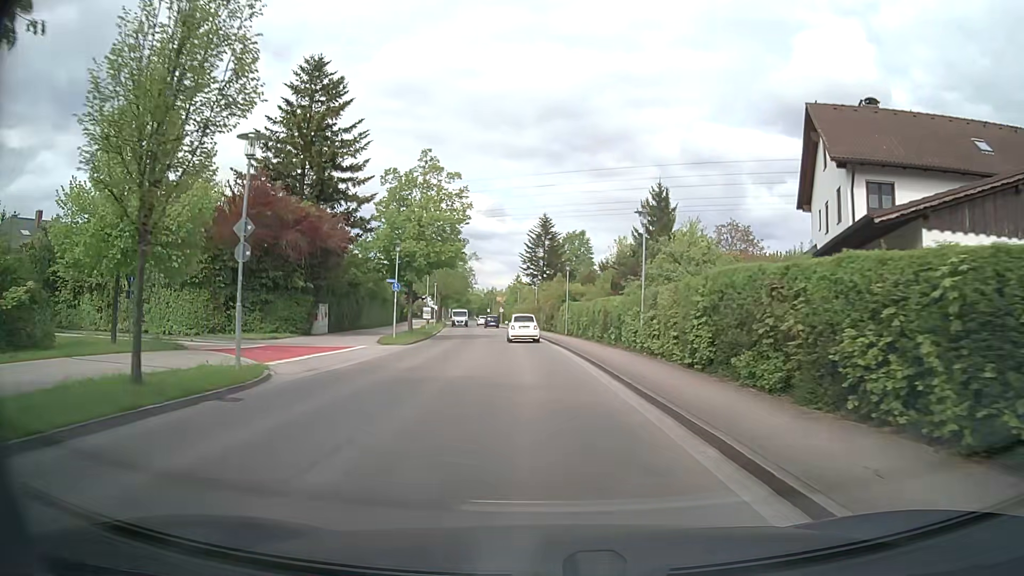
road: tertiary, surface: asphalt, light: Day
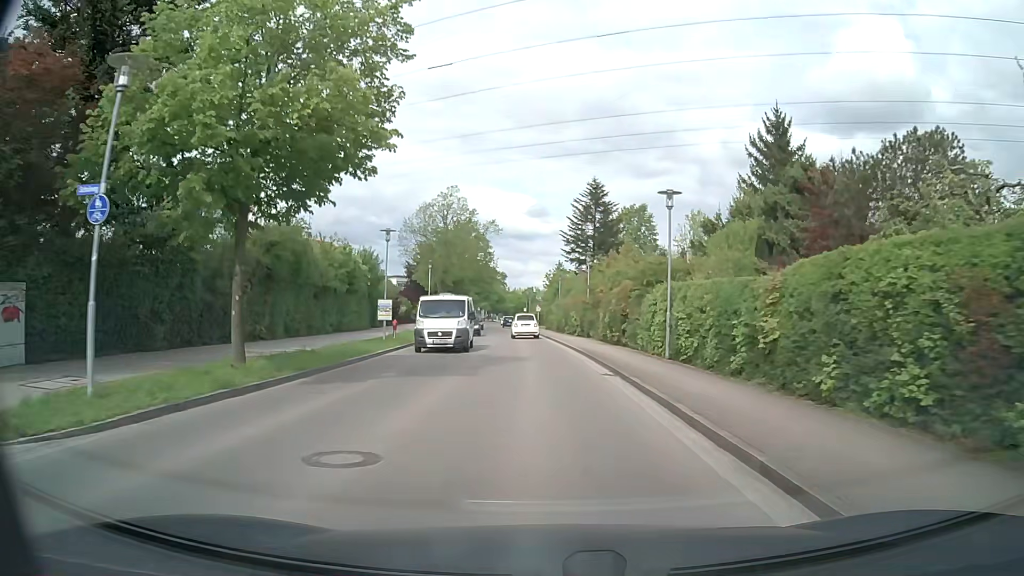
(-0.9, +26.8) m; -4°
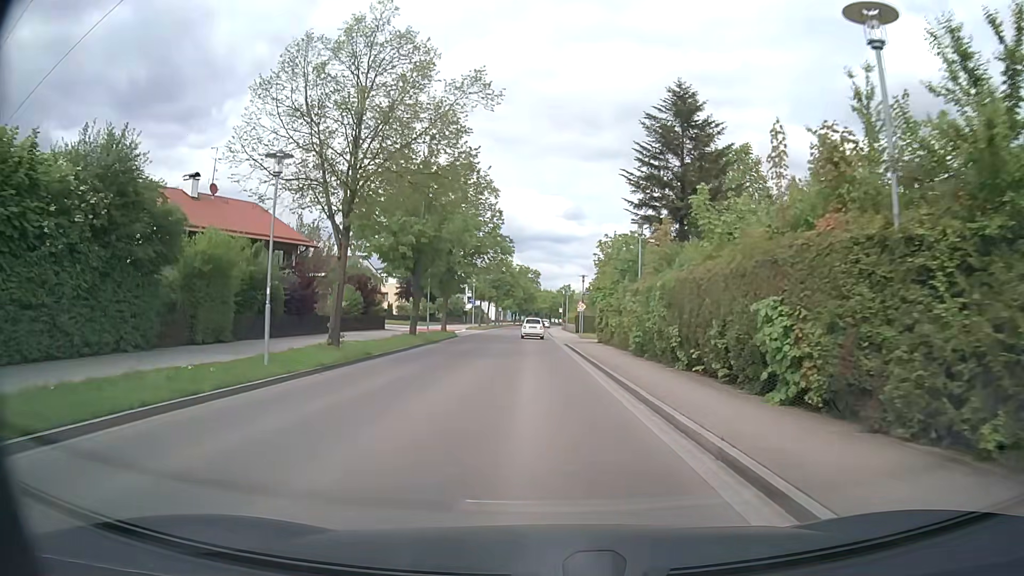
(-1.0, +32.9) m; -3°
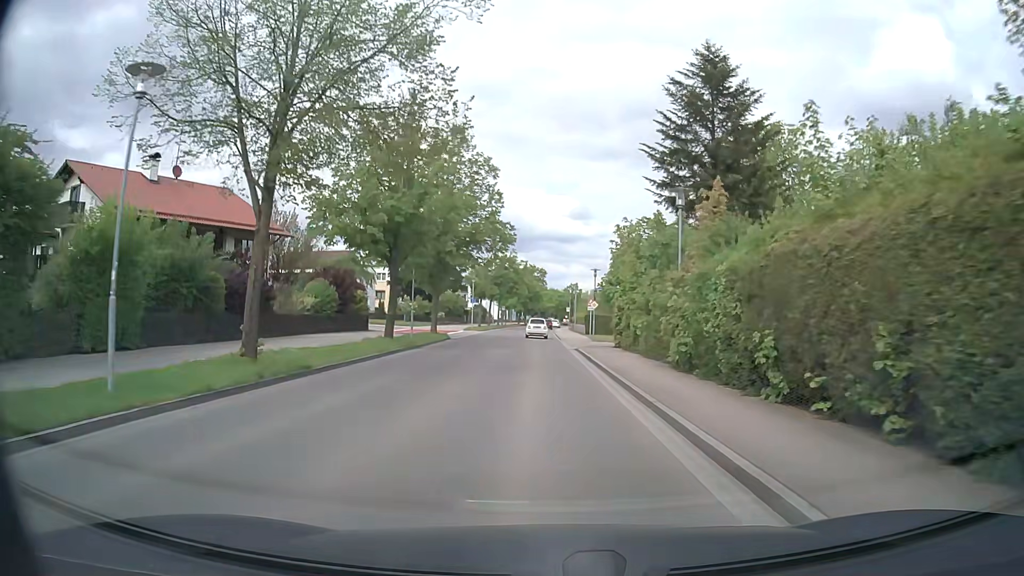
(0.0, +6.6) m; 0°
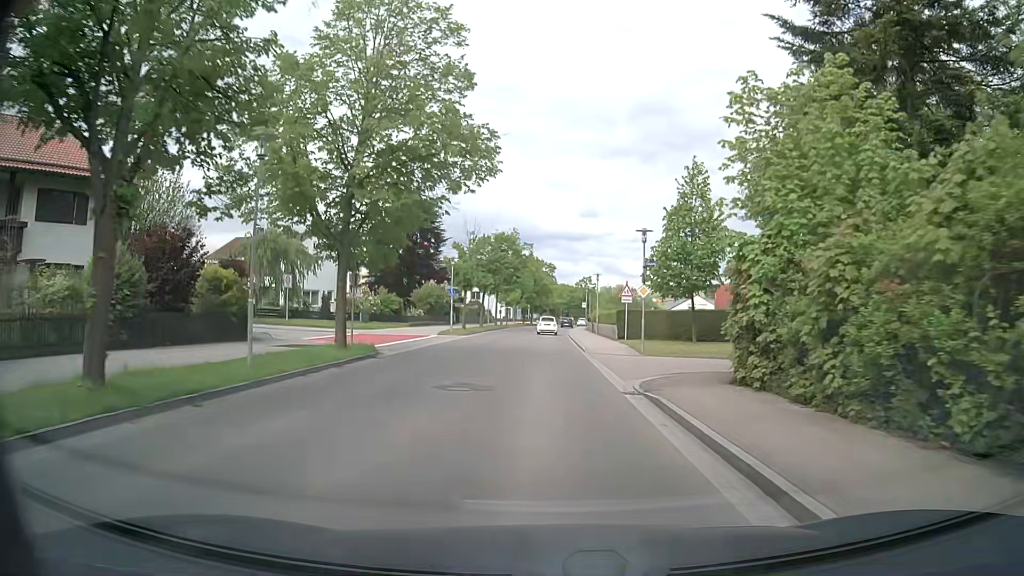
(-0.3, +20.1) m; -1°
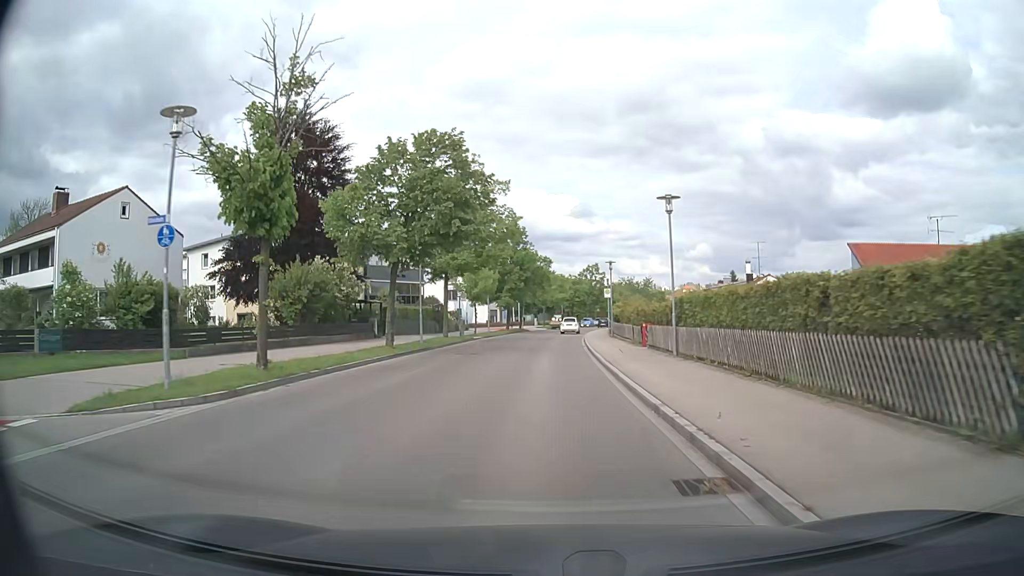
(+0.2, +34.8) m; +1°
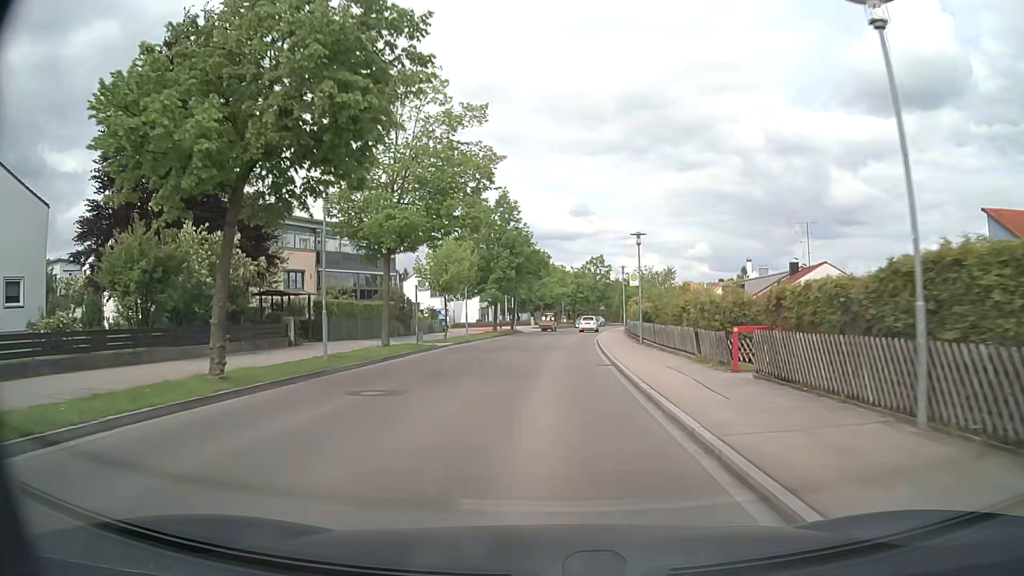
(-0.1, +14.4) m; 0°
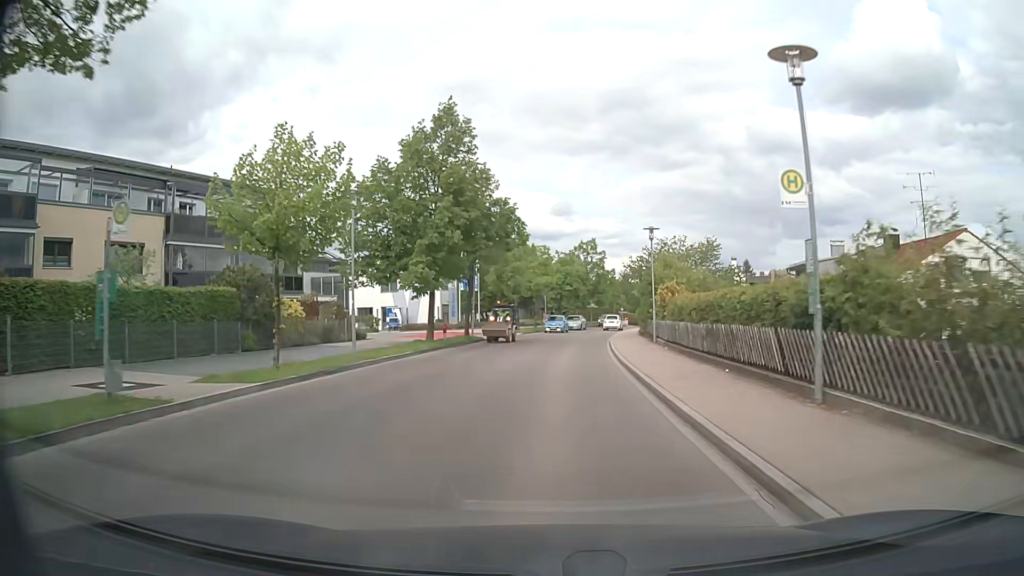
(+0.3, +21.5) m; +2°
(0, +10) (0, +20) (+1, +30) (+2, +40) (+3, +50) (+5, +60) (+7, +70) (+9, +79) (+11, +89) (+14, +99) m
